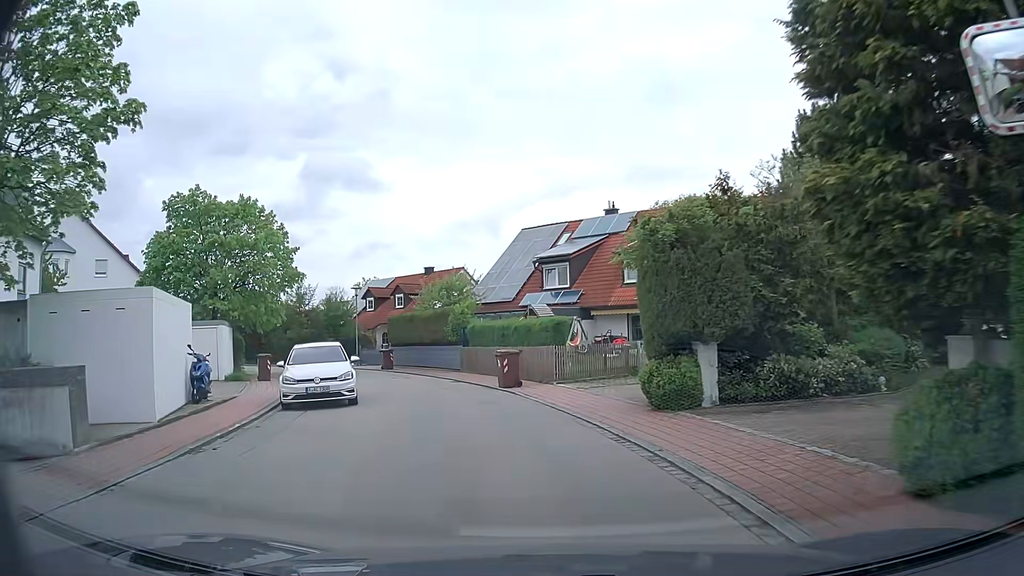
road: residential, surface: asphalt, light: Day
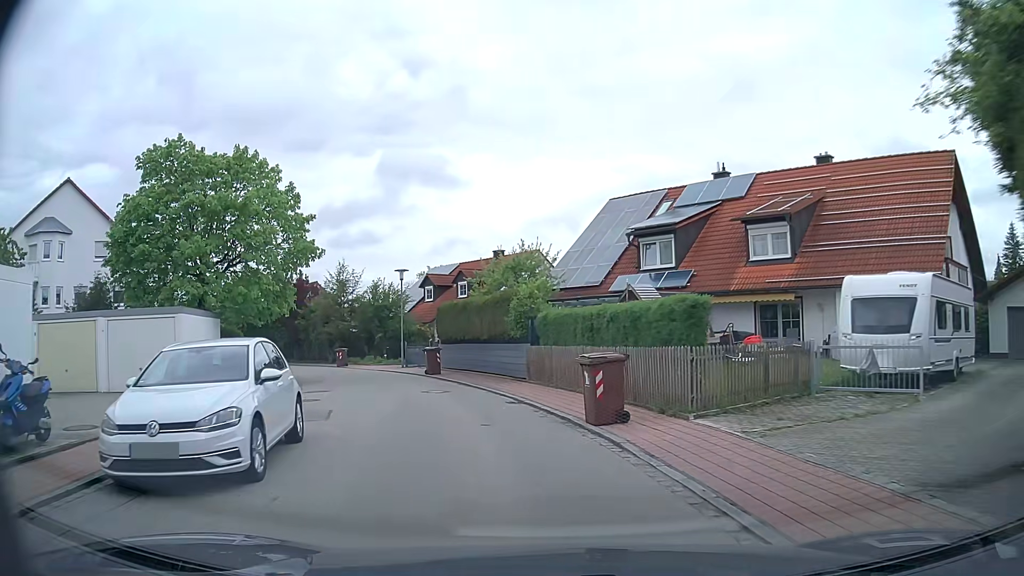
(-0.5, +9.1) m; -6°
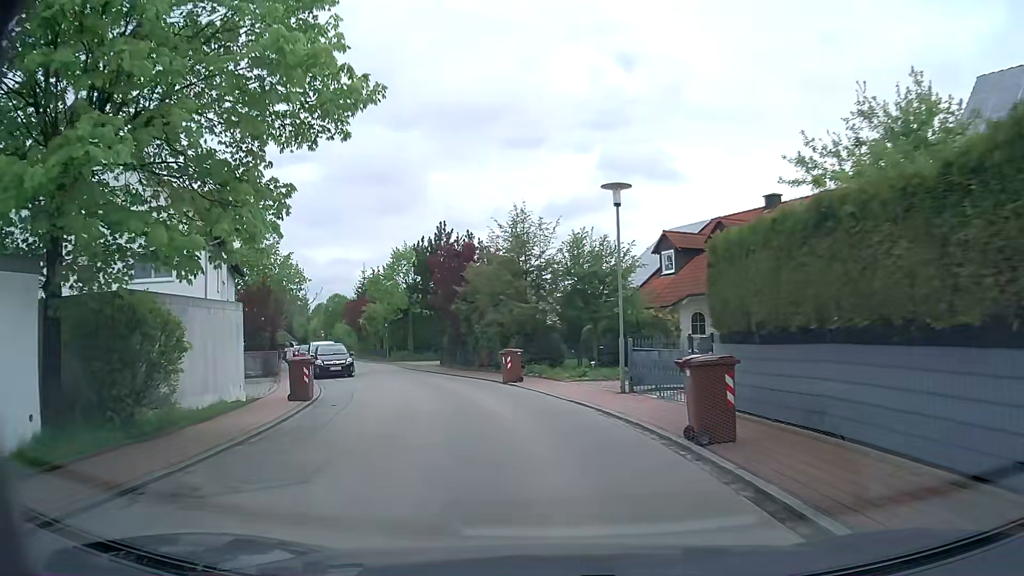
(-3.2, +18.5) m; -19°
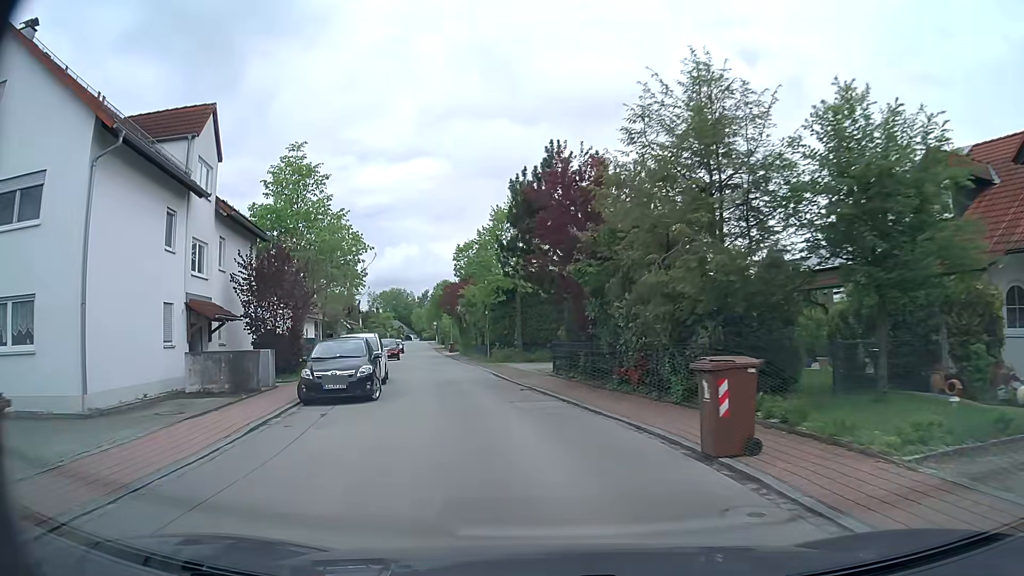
(-1.4, +14.8) m; -11°
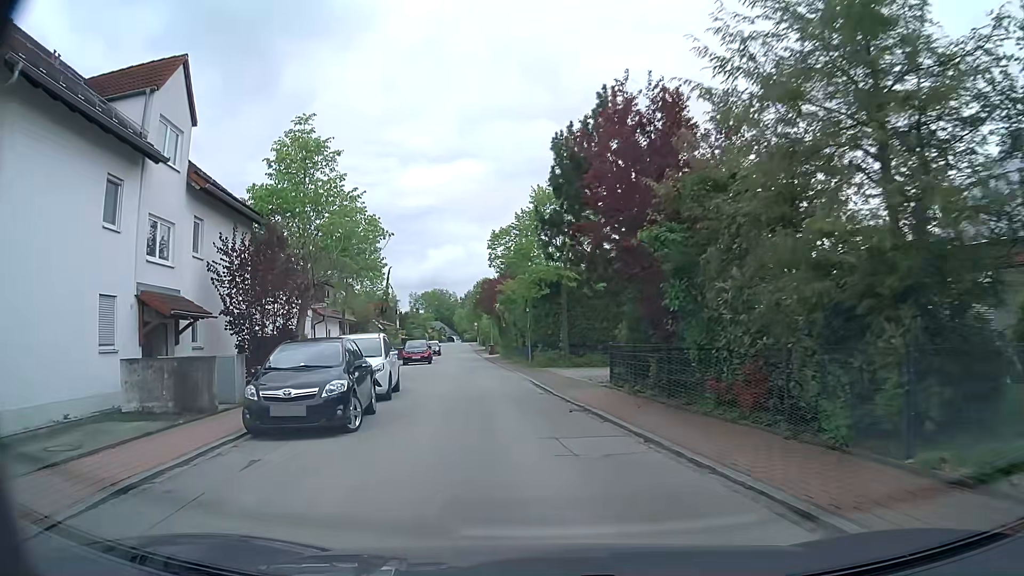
(-0.2, +5.3) m; -4°
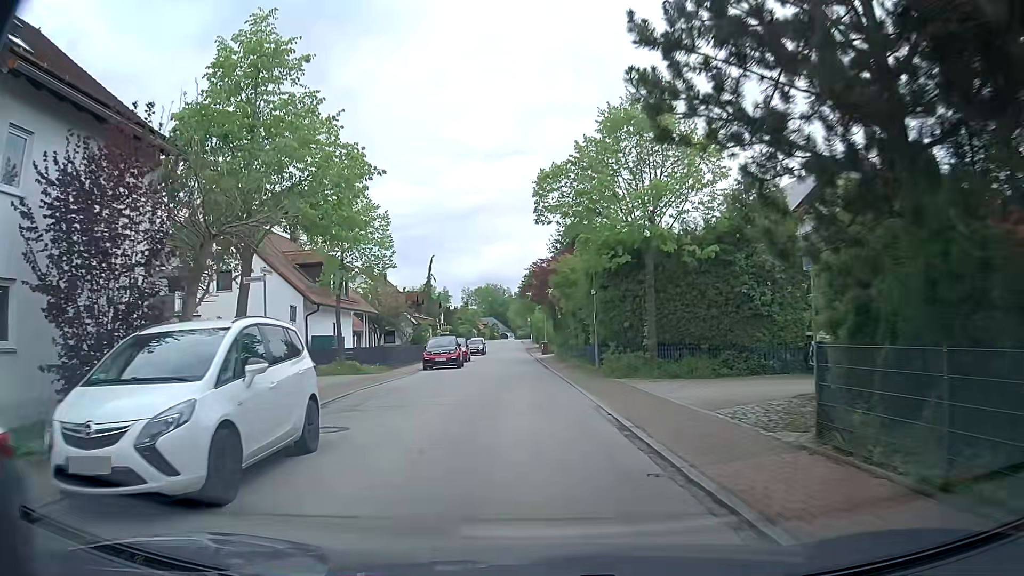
(-0.6, +11.2) m; -5°
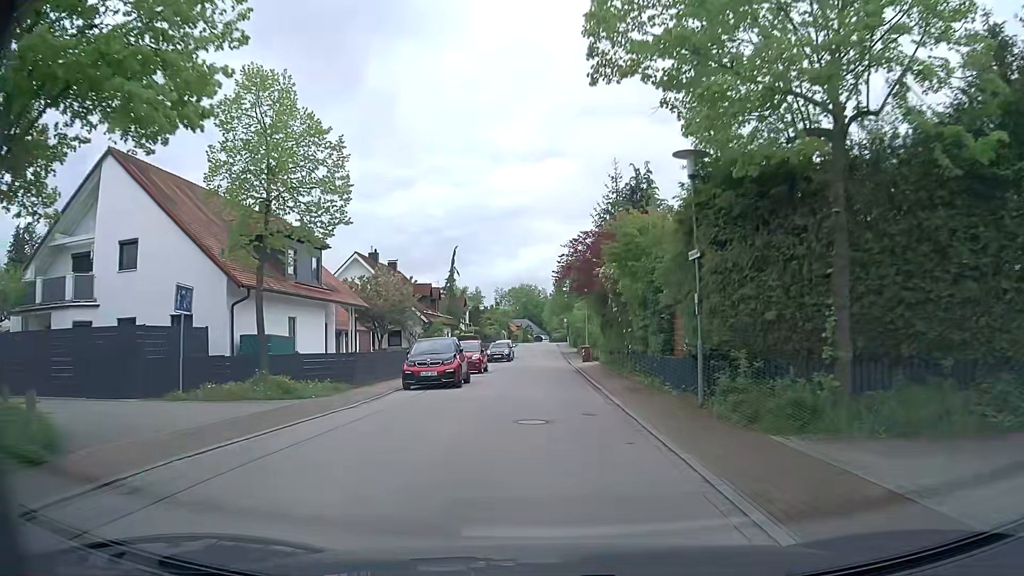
(-0.3, +11.8) m; -2°
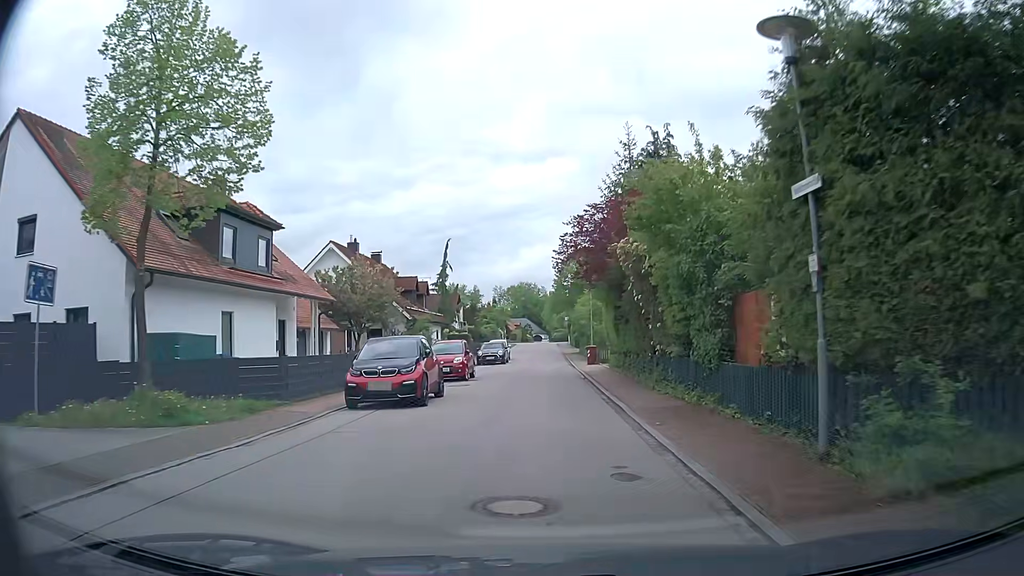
(0.0, +5.9) m; 0°
(0, +10) (0, +20) (0, +30) (0, +40) (+1, +50) (+1, +60) (0, +70) (0, +80) (0, +90) (+1, +100) m
